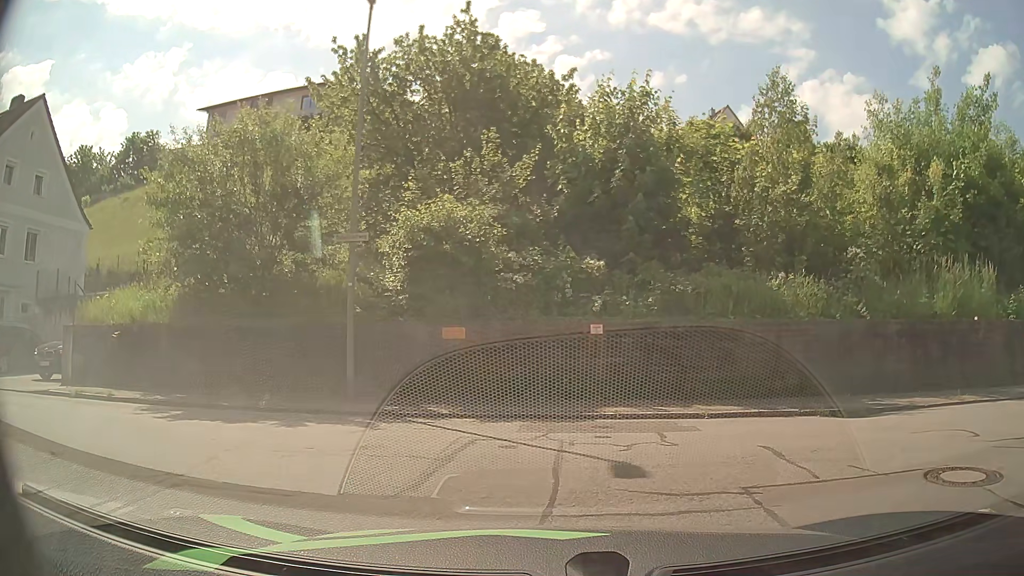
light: Day
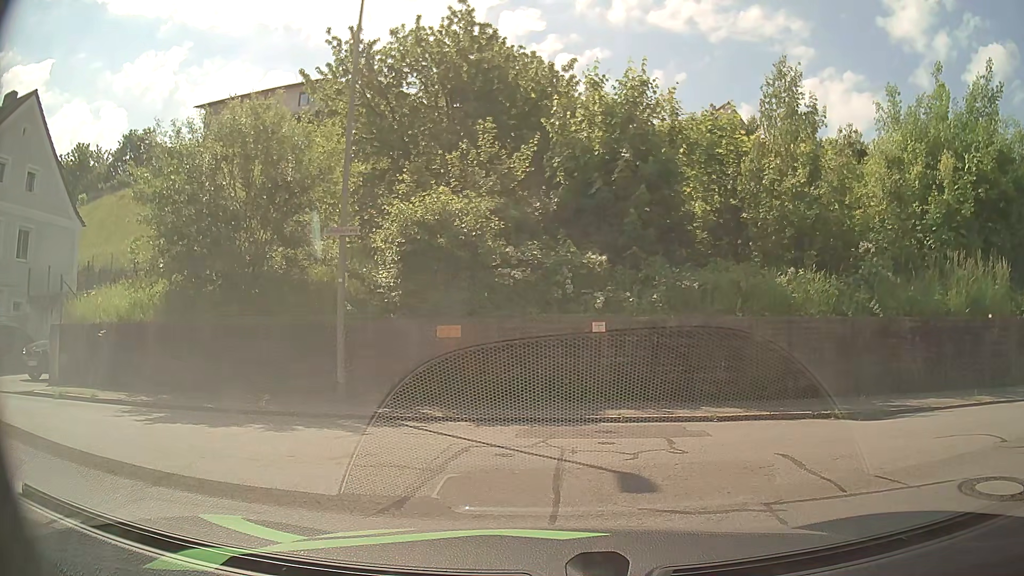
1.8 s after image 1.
(0.0, +0.6) m; 0°
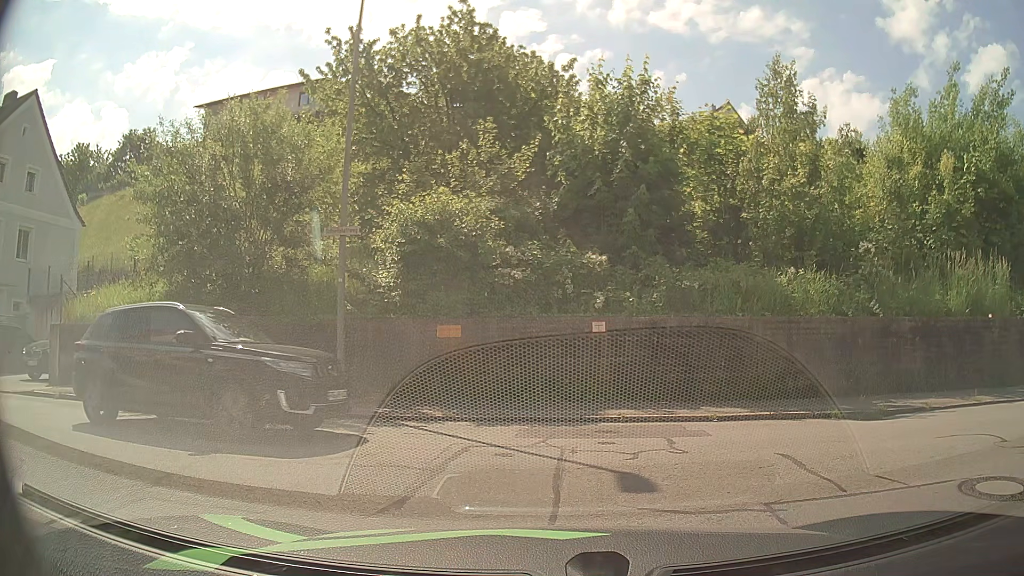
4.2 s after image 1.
(0.0, 0.0) m; 0°
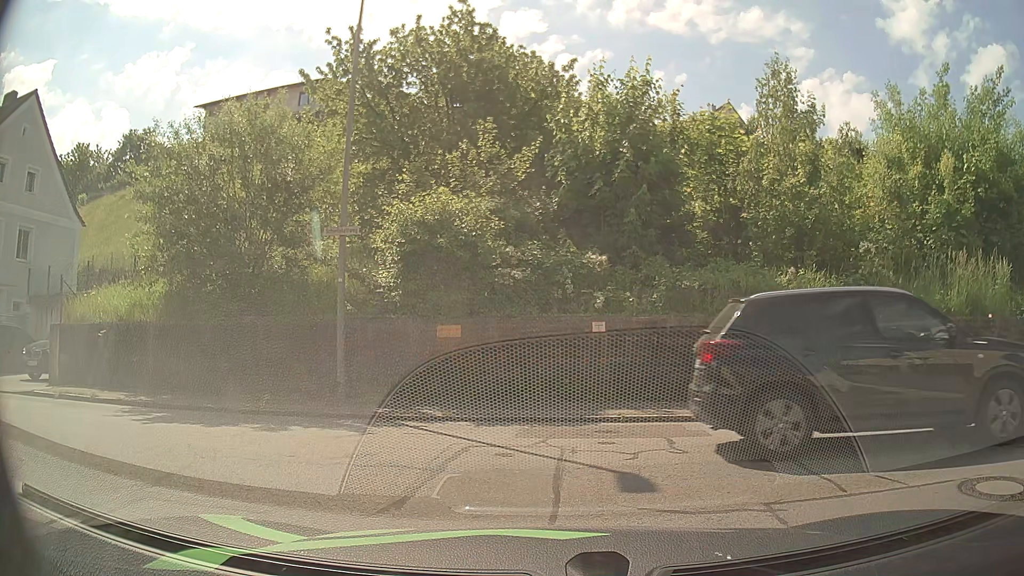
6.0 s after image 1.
(0.0, 0.0) m; 0°
